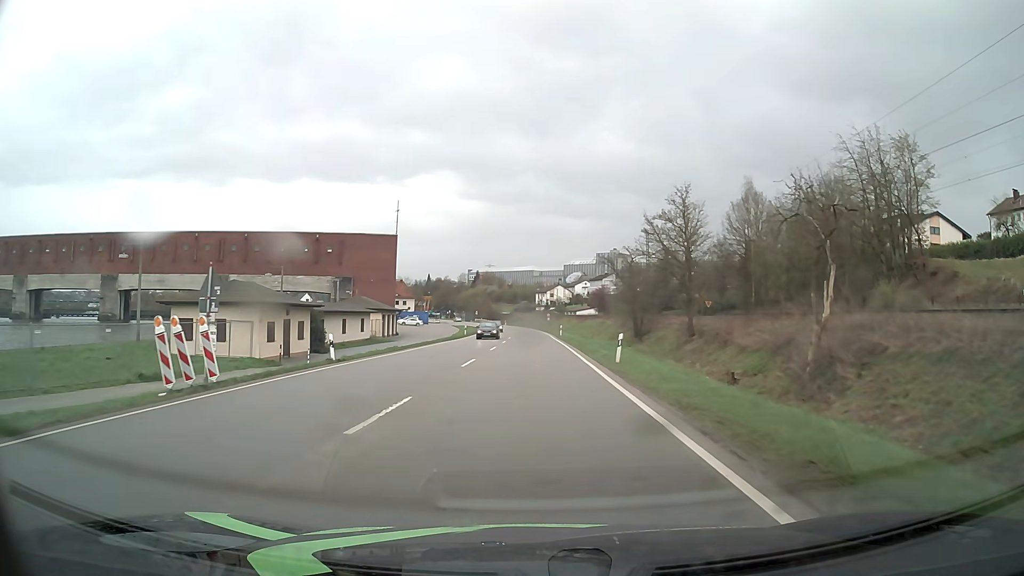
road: primary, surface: asphalt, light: Day
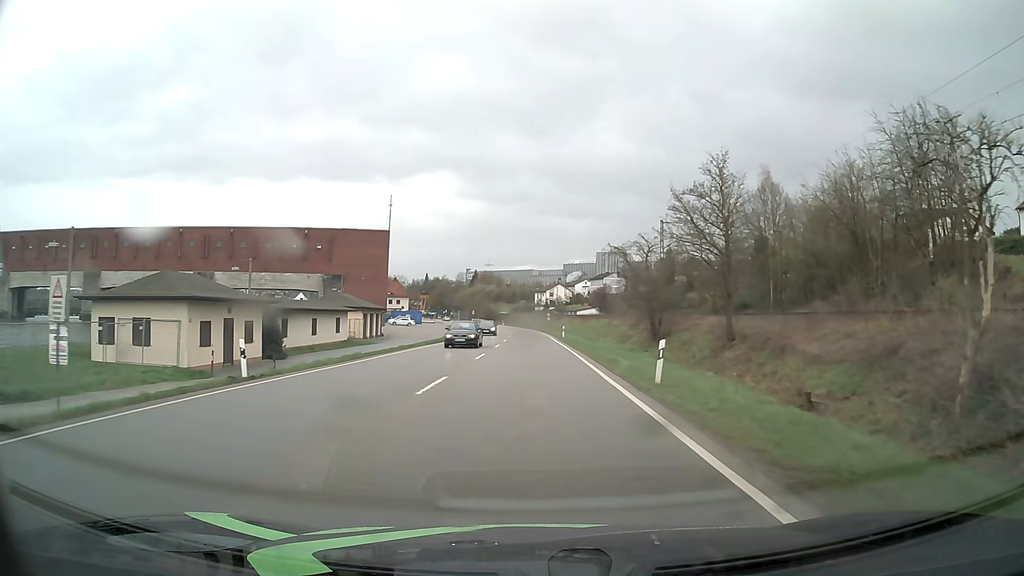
(0.0, +7.7) m; 0°
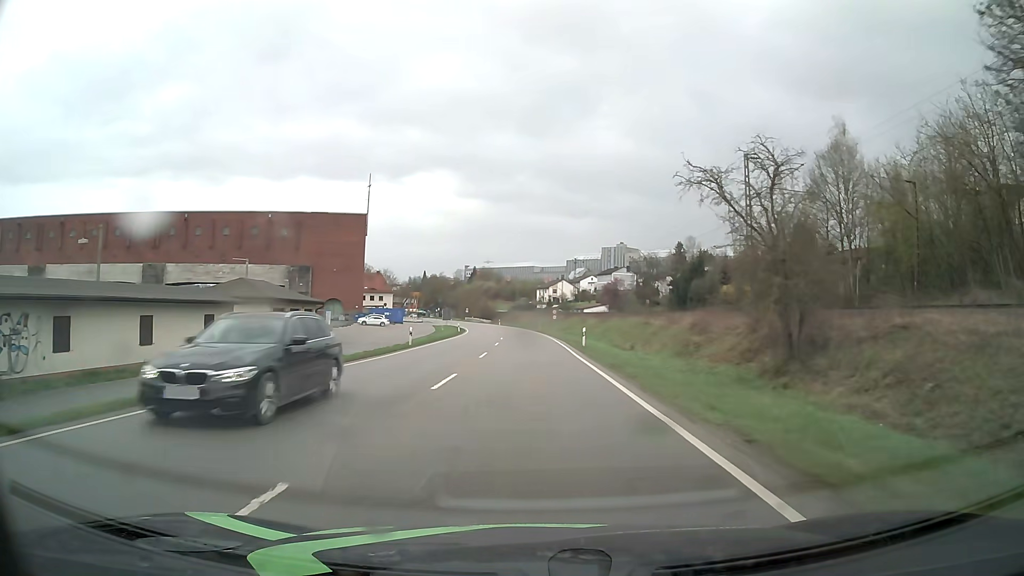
(+0.1, +23.0) m; 0°
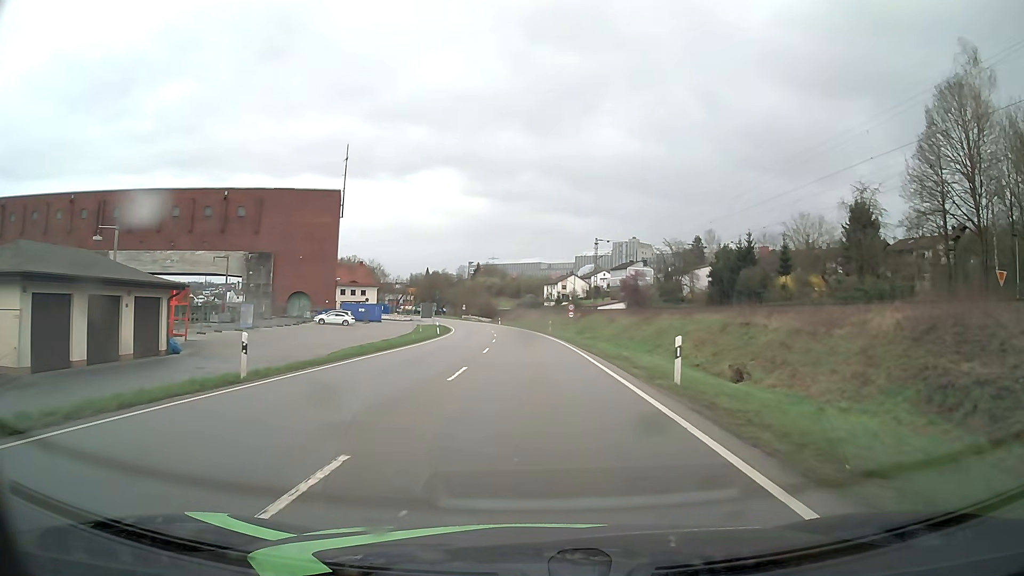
(-0.1, +22.9) m; -1°
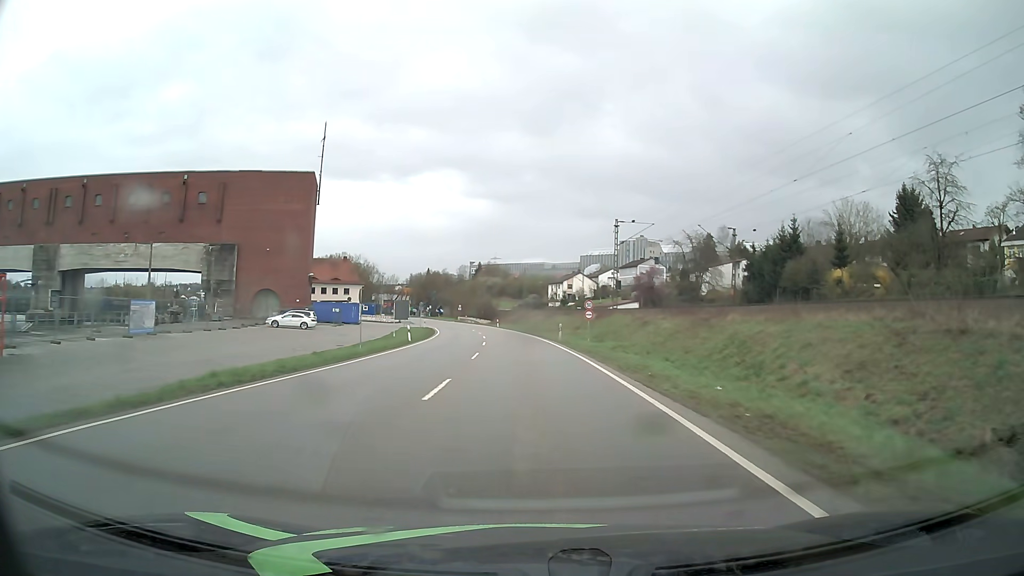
(0.0, +15.3) m; 0°
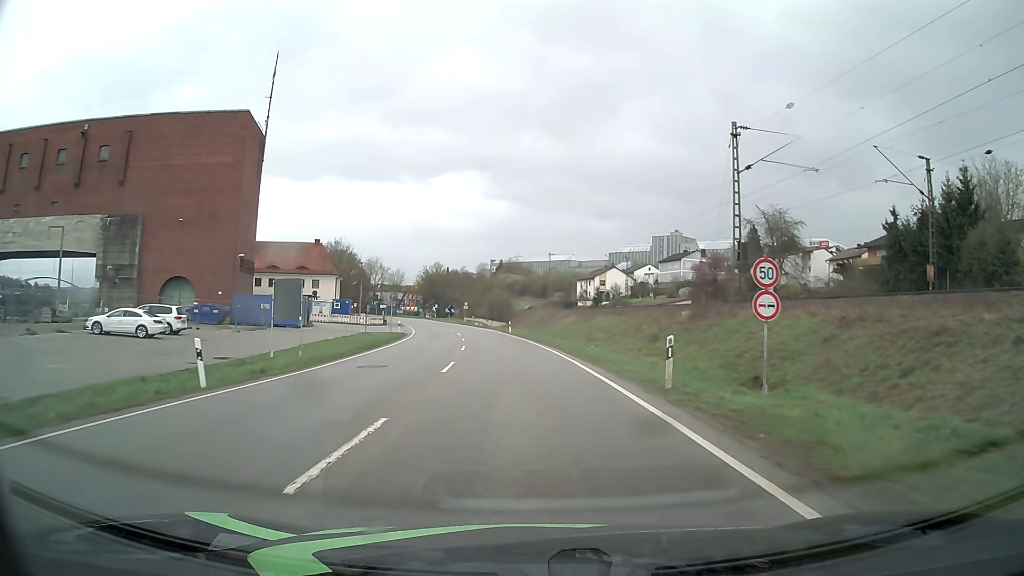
(-0.5, +30.4) m; -2°
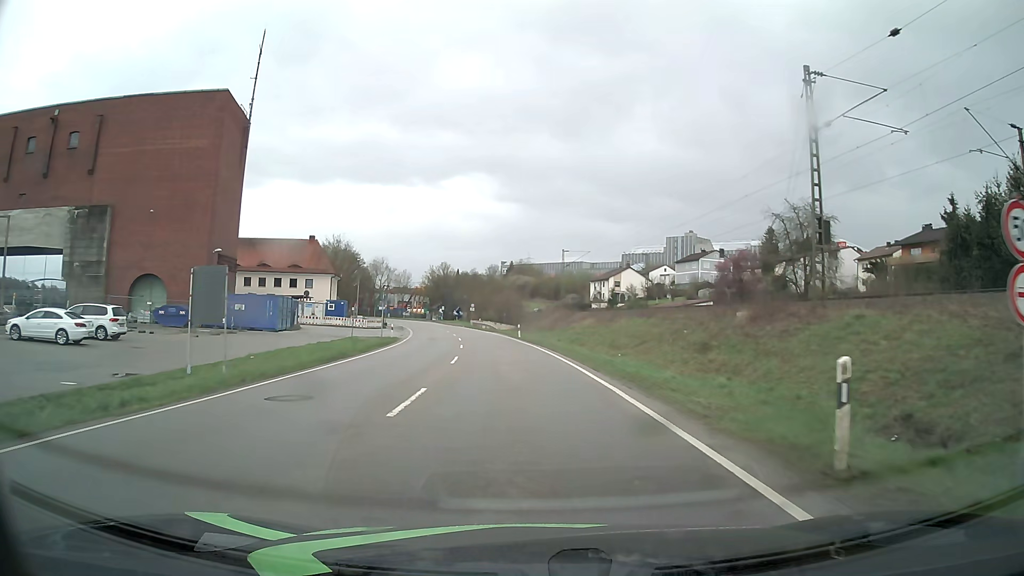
(0.0, +7.6) m; -1°
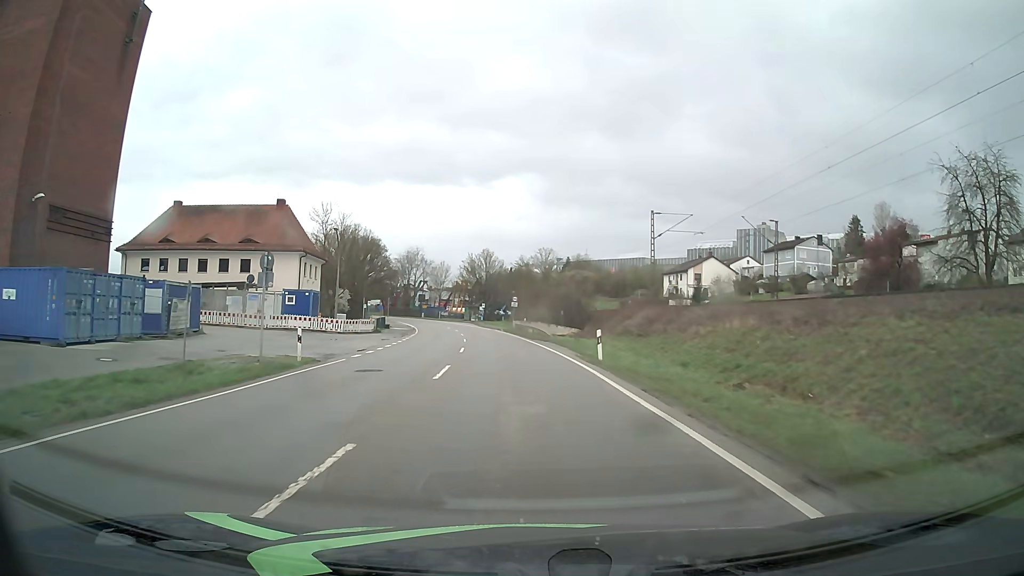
(-1.2, +30.4) m; -5°
